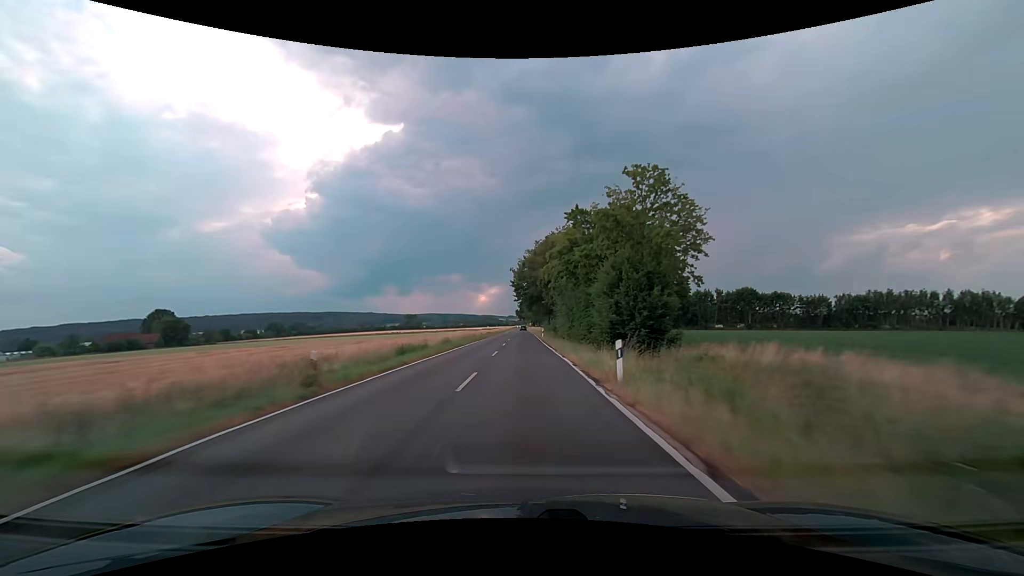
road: secondary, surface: asphalt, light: Day
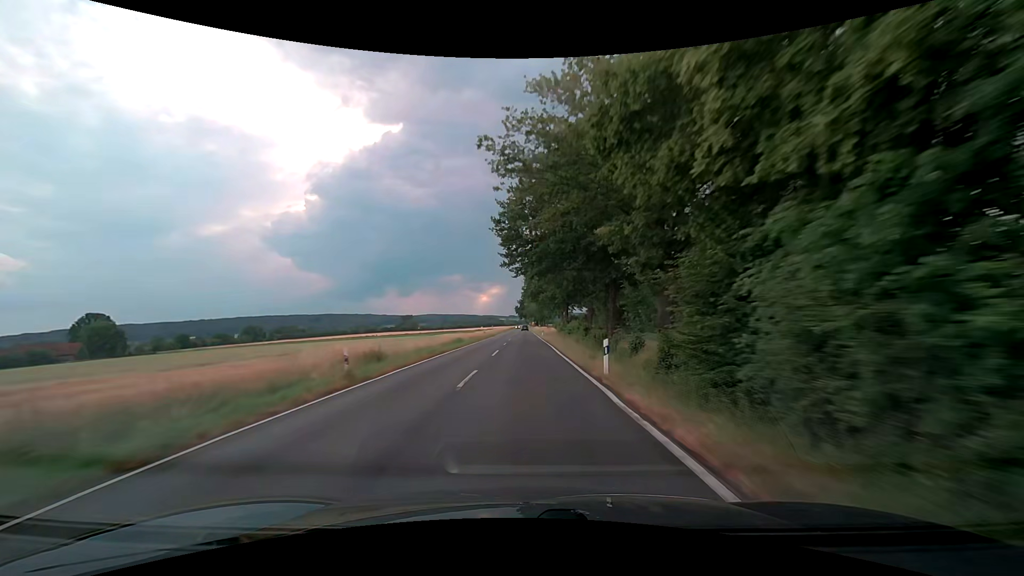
(+0.1, +47.5) m; 0°
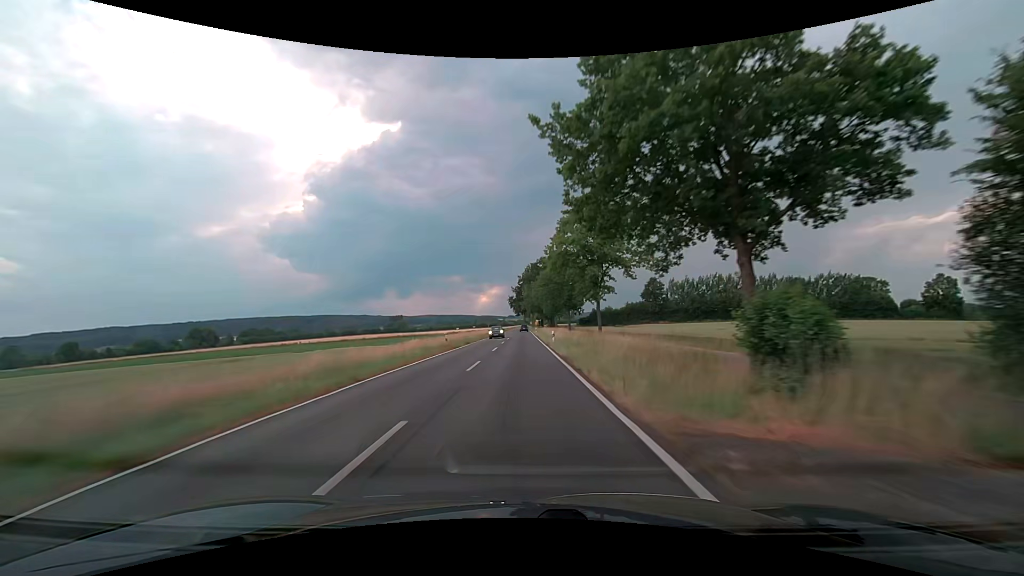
(+0.6, +79.2) m; 0°
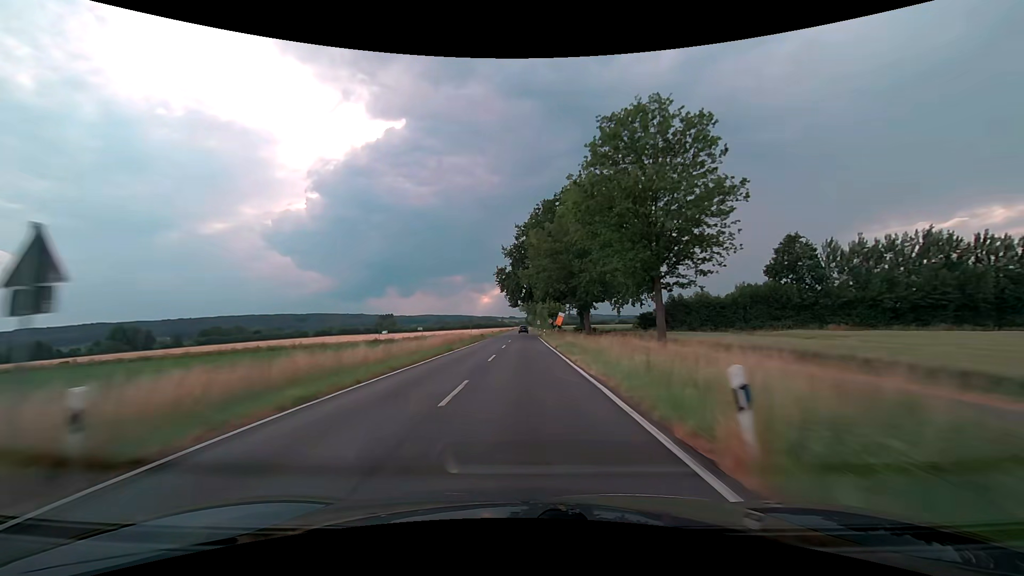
(-0.2, +79.2) m; 0°
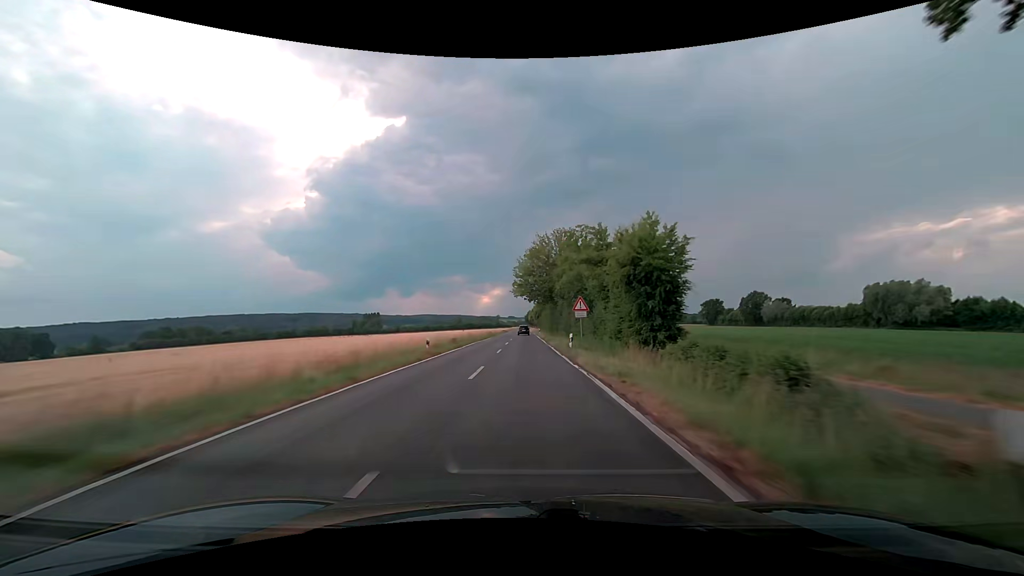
(+0.3, +79.1) m; 0°
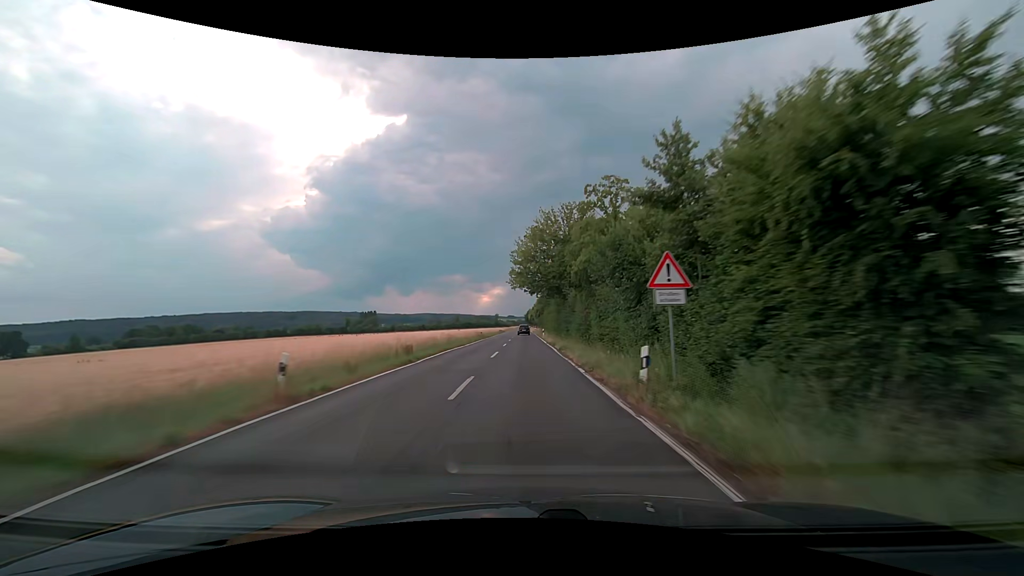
(0.0, +15.8) m; 0°
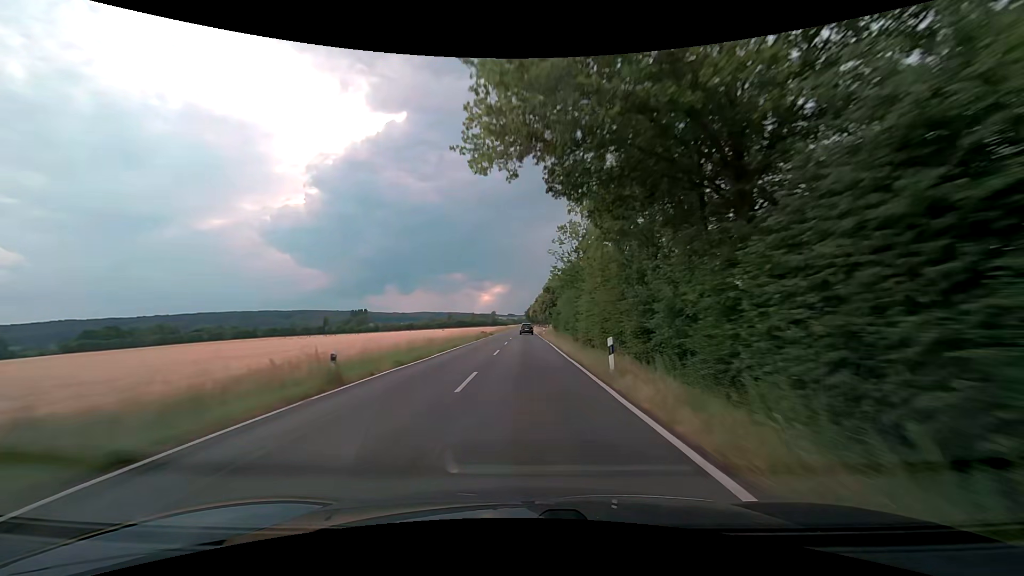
(0.0, +46.7) m; 0°
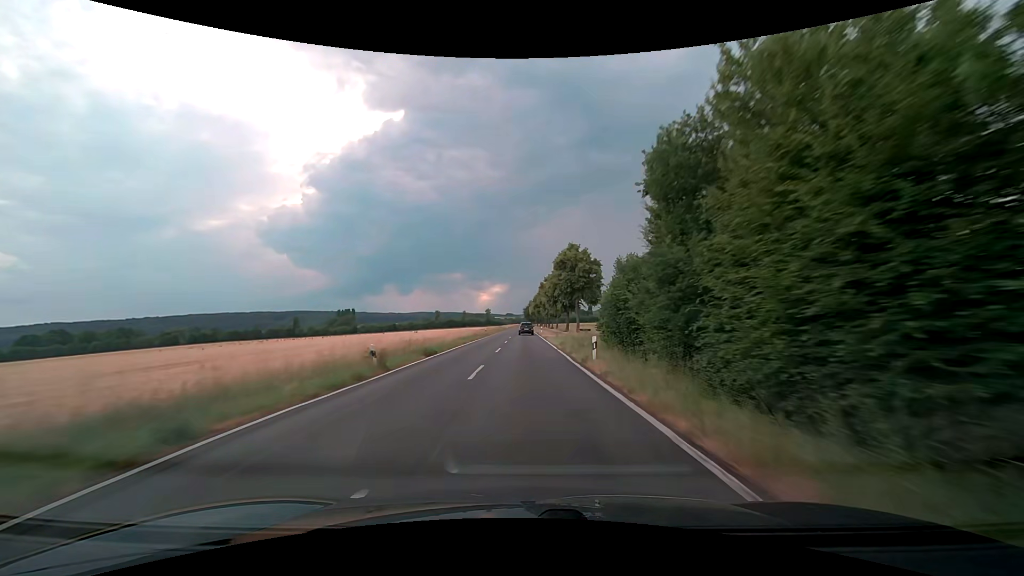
(+0.1, +45.7) m; +1°
(0, +10) (0, +20) (0, +30) (0, +40) (0, +50) (0, +60) (0, +70) (-1, +80) (-1, +90) (-1, +100) m
